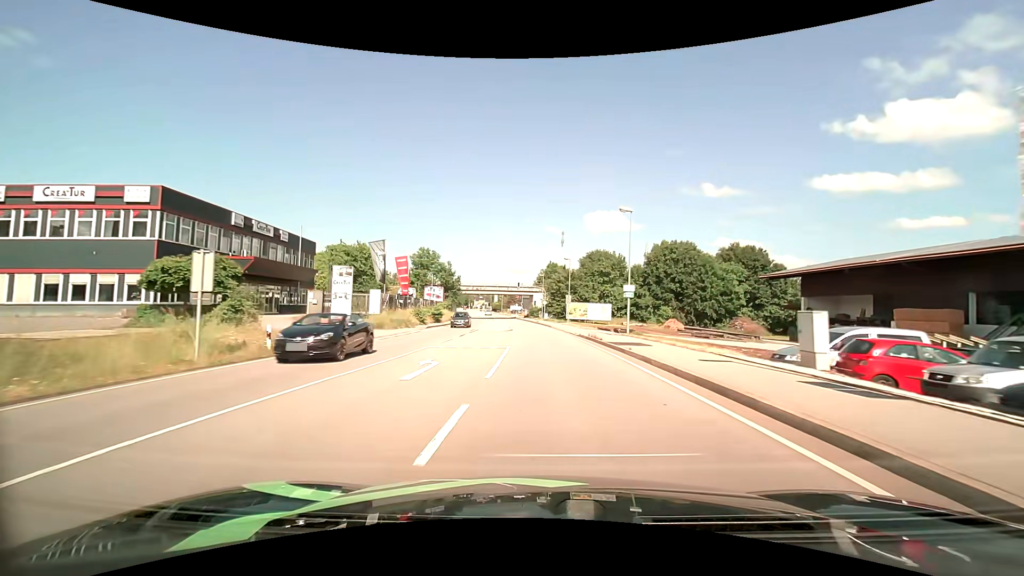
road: primary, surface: asphalt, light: Day
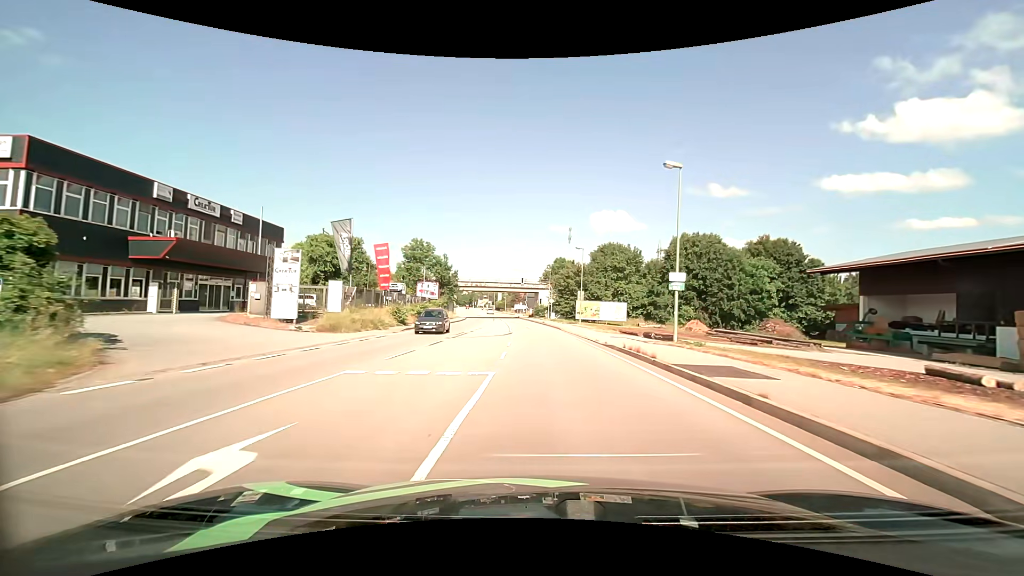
(0.0, +9.6) m; -1°
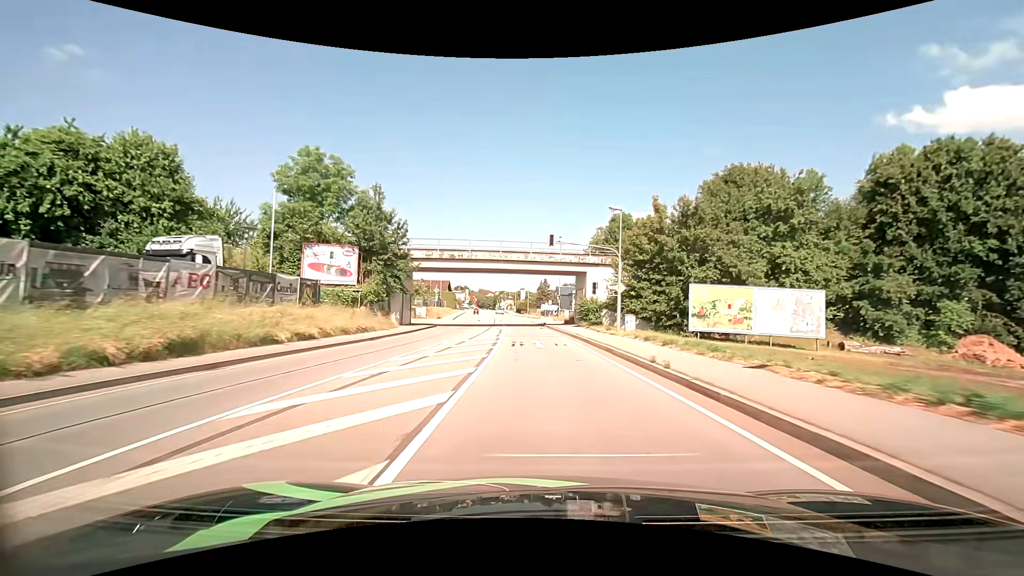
(-1.2, +46.8) m; -3°
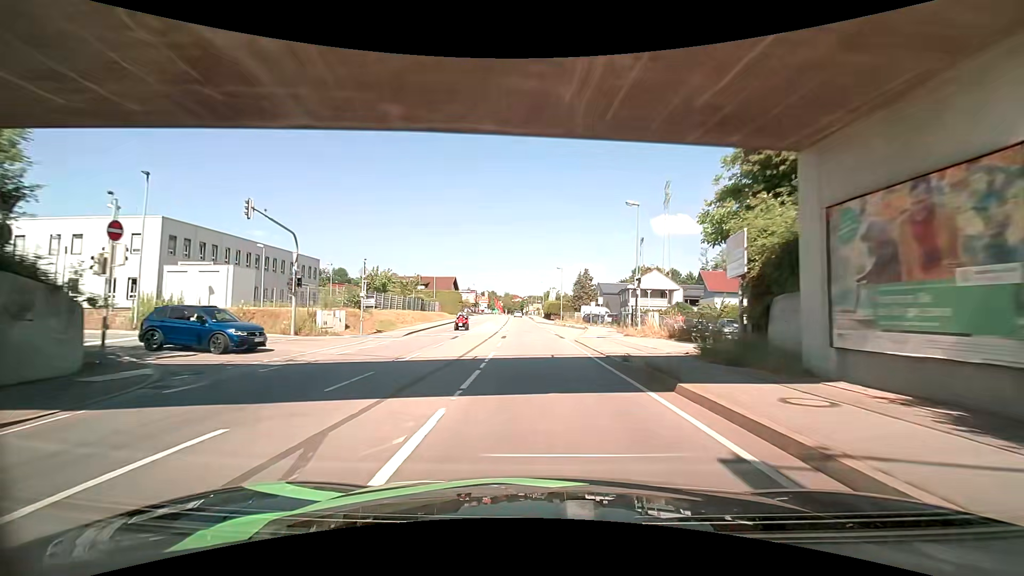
(-1.1, +37.3) m; -4°
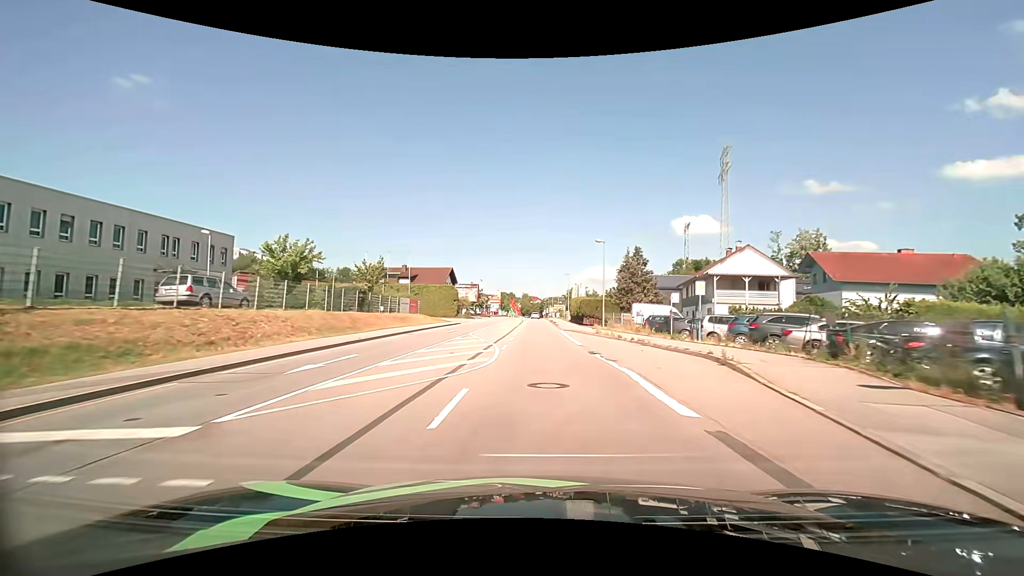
(-0.5, +27.4) m; -2°
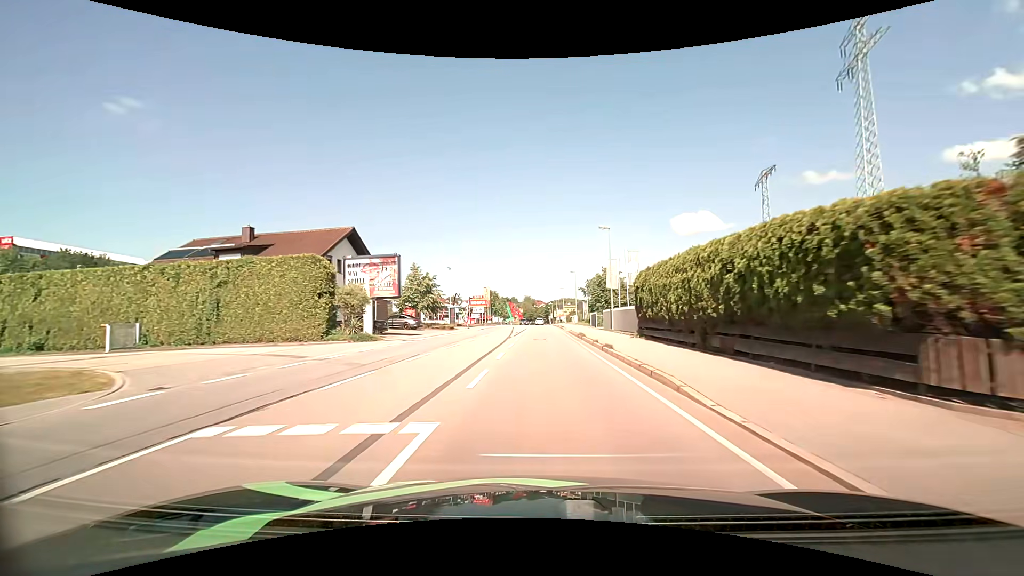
(-0.1, +46.3) m; 0°
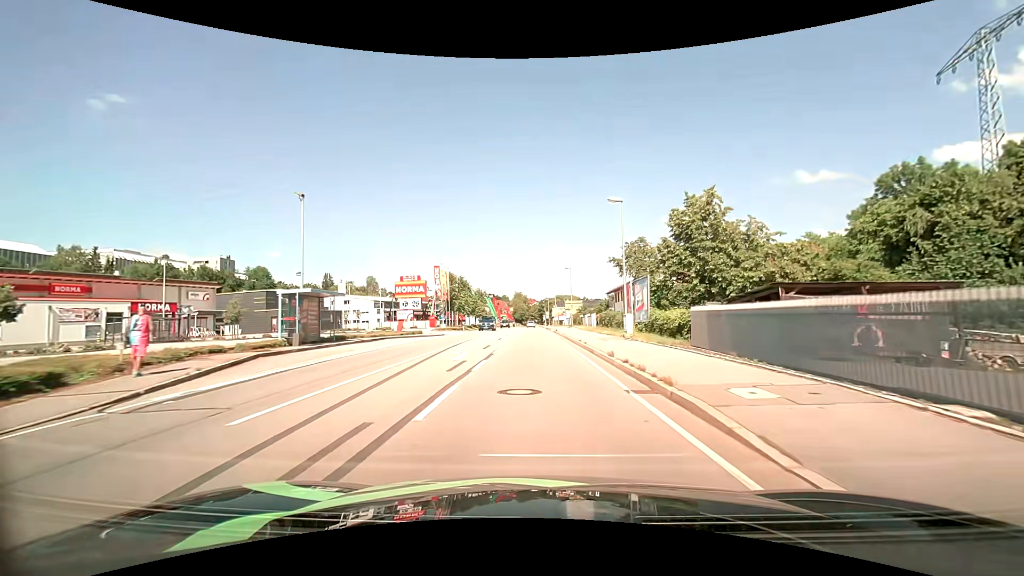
(+0.1, +44.8) m; +1°
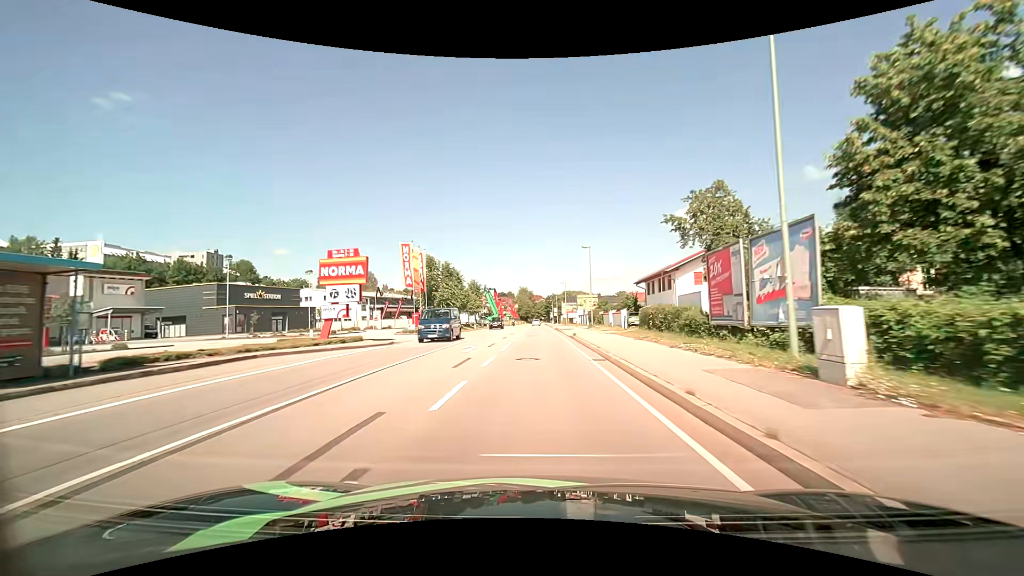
(-0.1, +17.5) m; -1°
(0, +10) (0, +20) (0, +30) (0, +40) (0, +50) (0, +60) (0, +70) (0, +80) (-1, +90) (-1, +100) m
